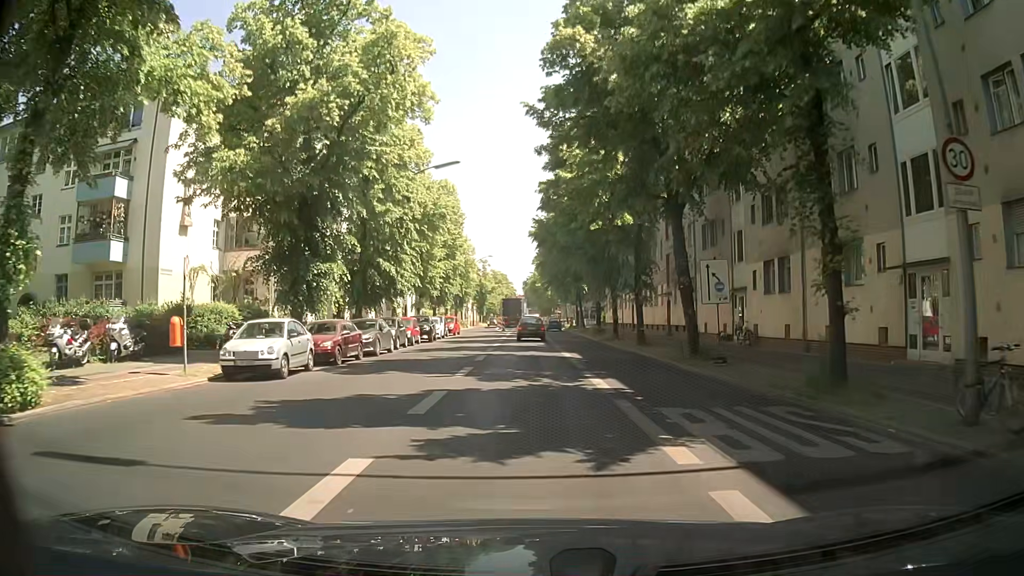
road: secondary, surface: asphalt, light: Day
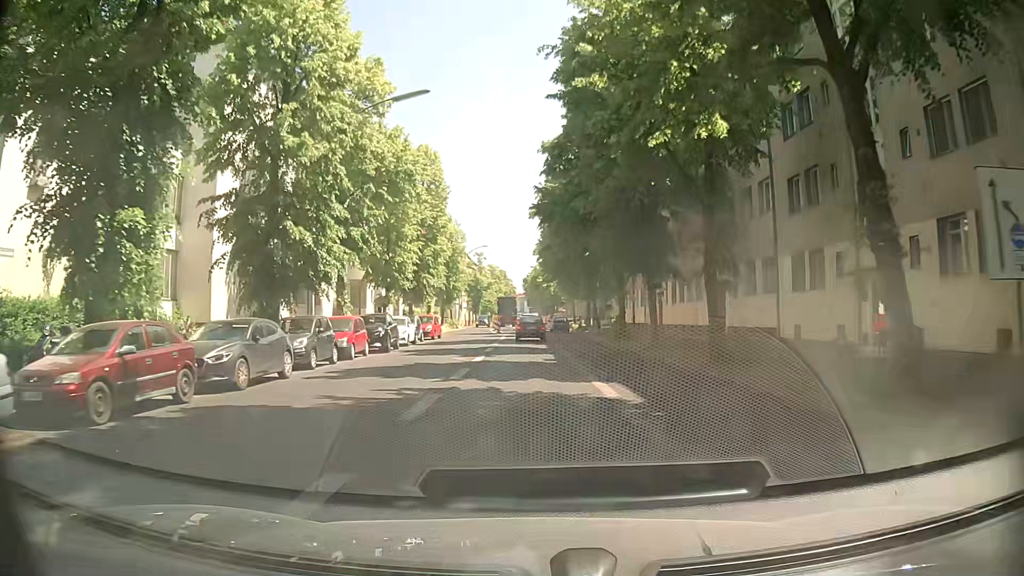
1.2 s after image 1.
(+0.1, +12.8) m; +1°
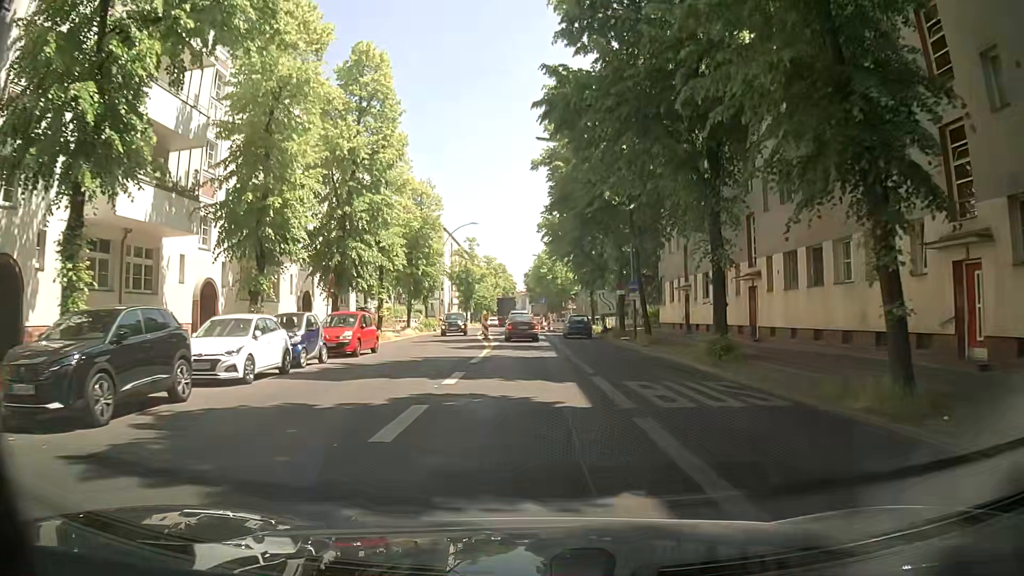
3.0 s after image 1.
(0.0, +19.9) m; -1°
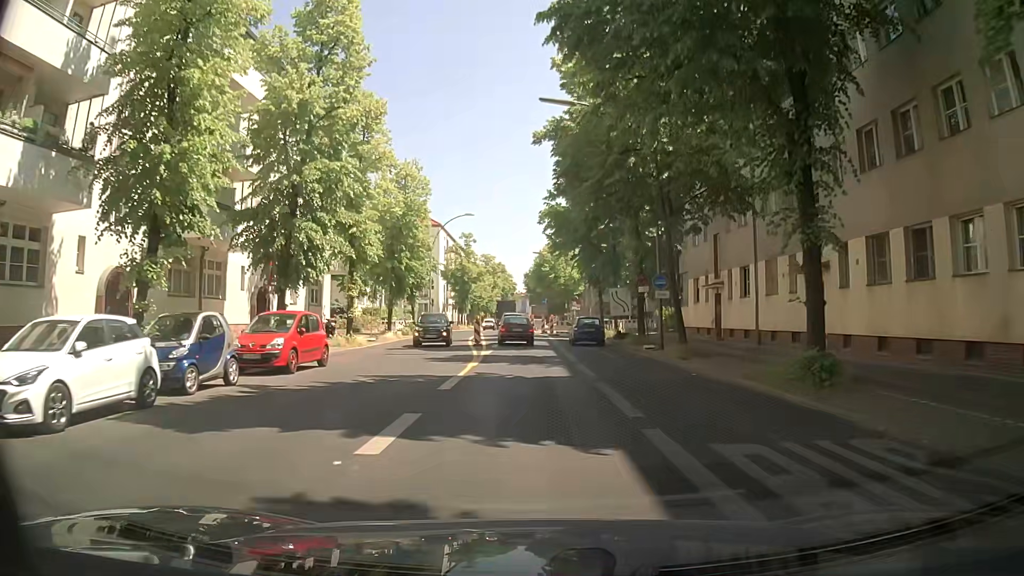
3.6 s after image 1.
(+0.1, +6.6) m; +1°
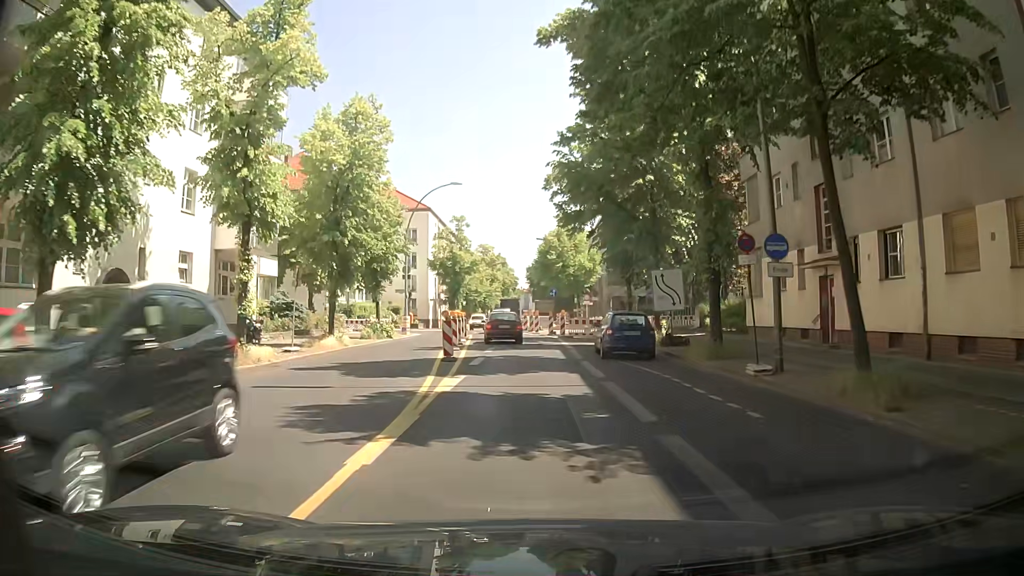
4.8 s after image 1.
(-0.1, +12.6) m; 0°
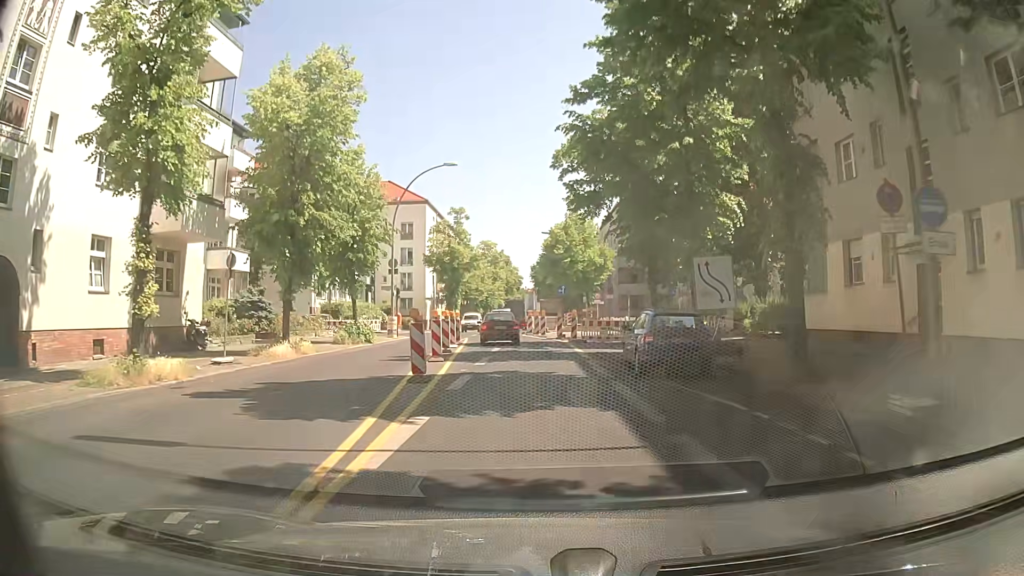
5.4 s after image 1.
(-0.1, +6.0) m; 0°
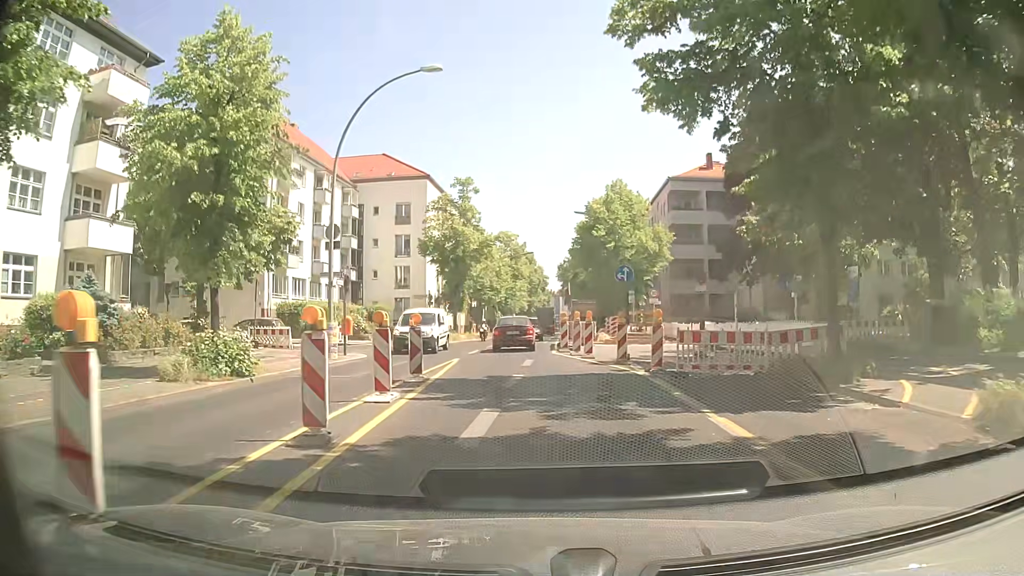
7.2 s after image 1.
(-0.4, +16.5) m; -2°
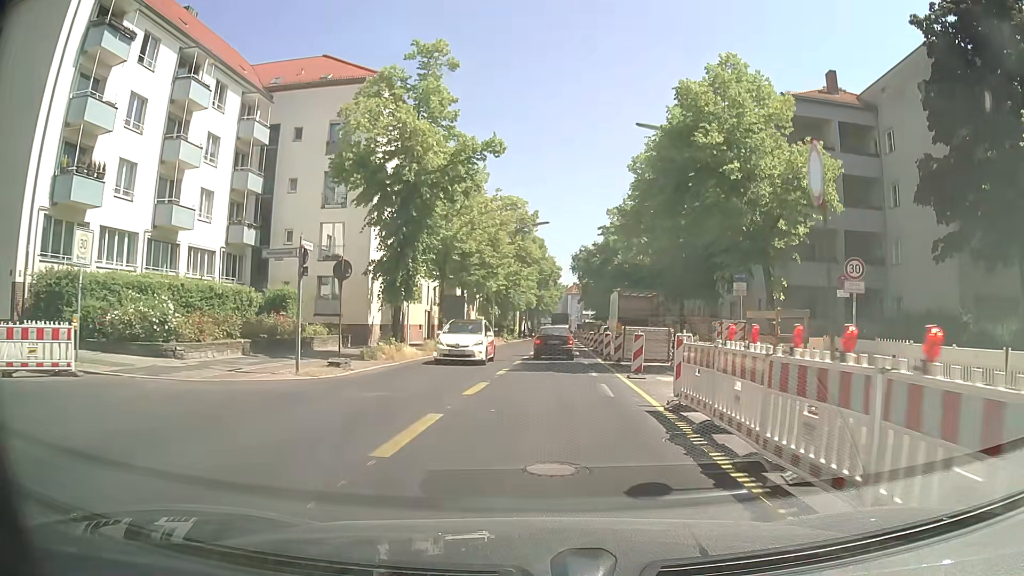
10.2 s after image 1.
(-0.5, +25.9) m; 0°
(0, +10) (0, +20) (+1, +30) (+1, +40) (+2, +50) (+2, +60) (+3, +70) (+3, +80) (+3, +90) (+4, +100) m
